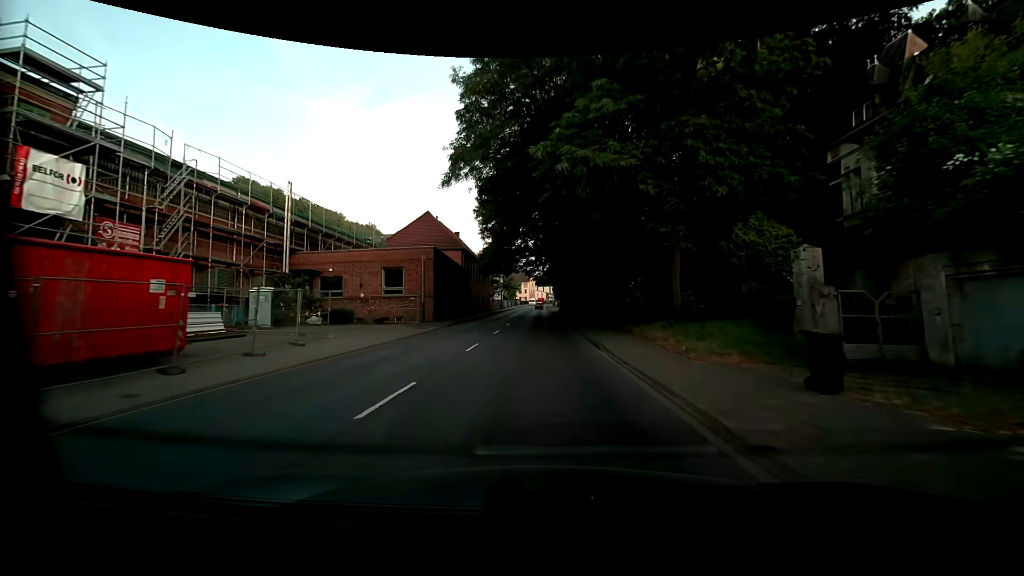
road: primary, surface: asphalt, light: Day
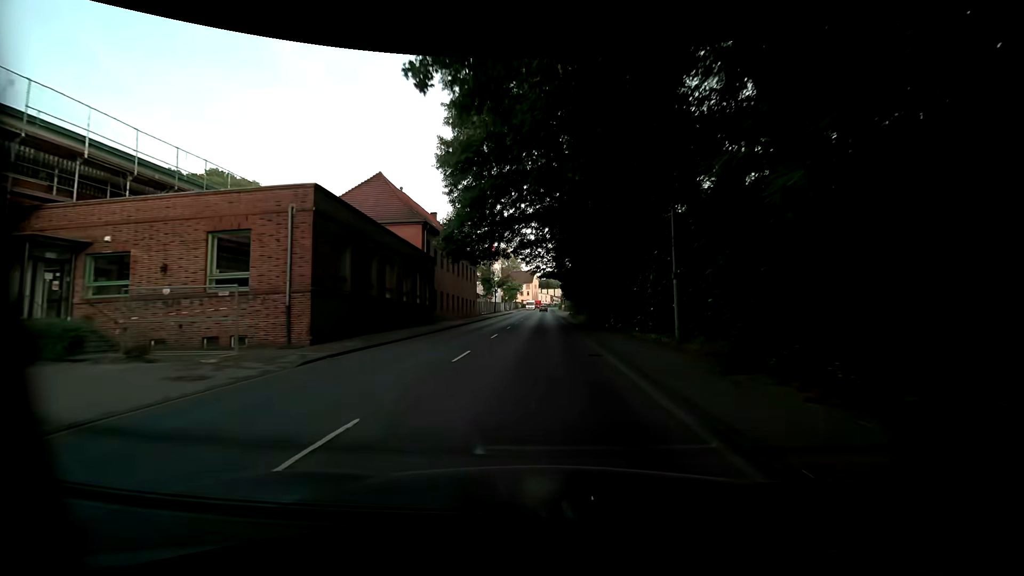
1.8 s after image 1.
(-0.1, +20.7) m; 0°
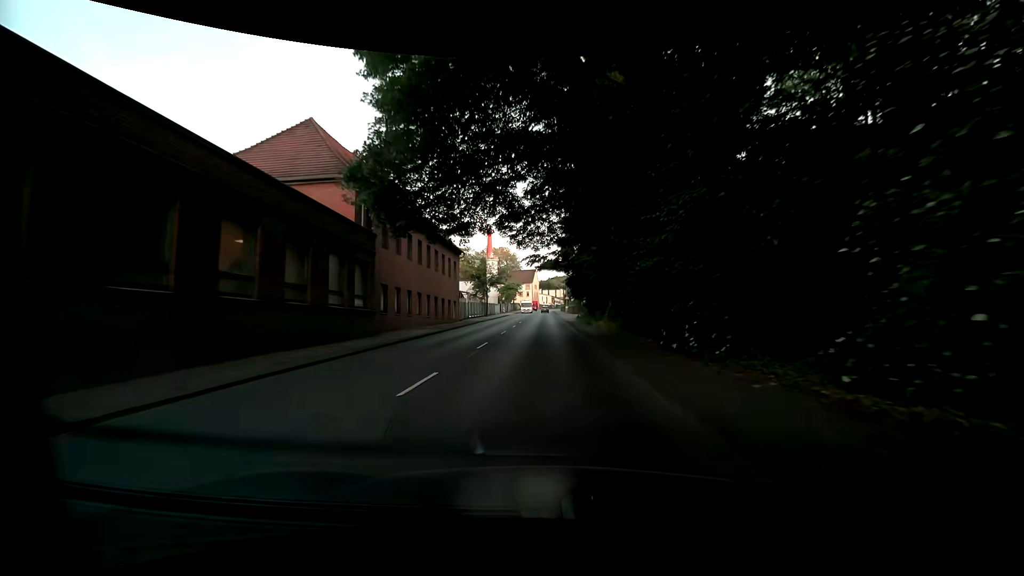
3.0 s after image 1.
(0.0, +13.6) m; 0°
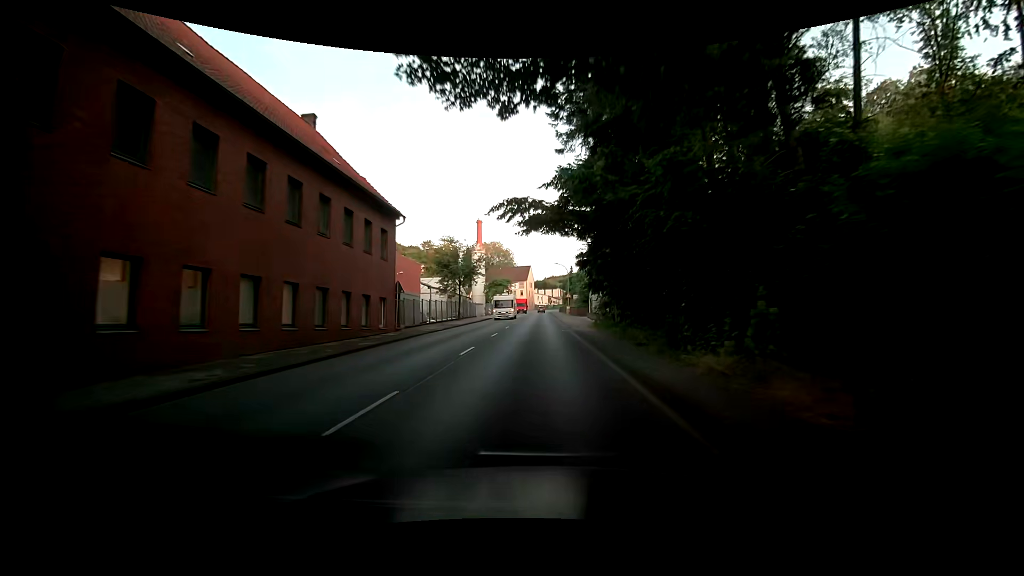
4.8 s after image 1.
(-0.1, +20.1) m; +1°
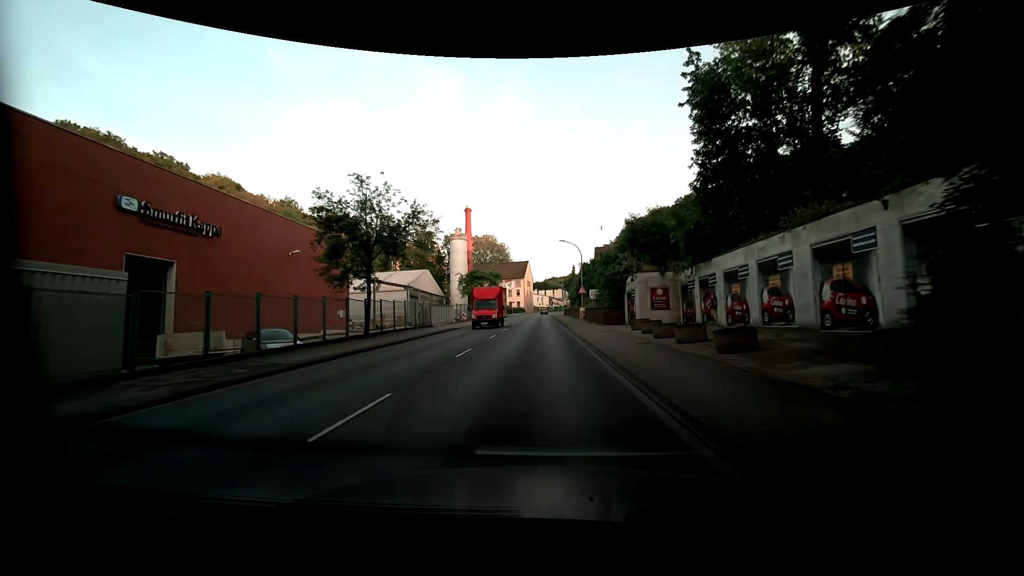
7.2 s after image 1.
(-0.5, +26.9) m; 0°
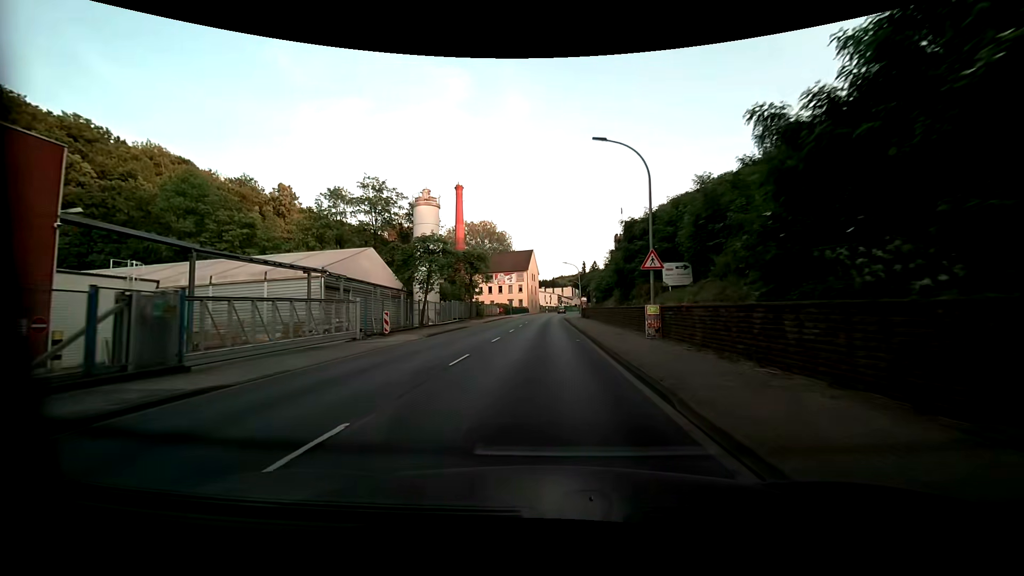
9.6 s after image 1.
(-0.5, +29.1) m; -2°
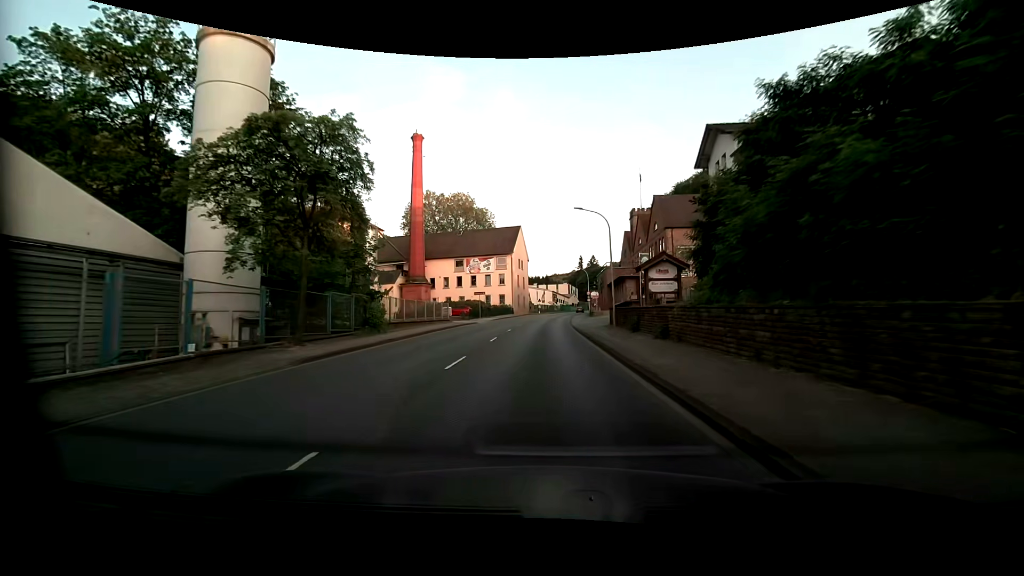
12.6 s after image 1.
(+0.5, +36.7) m; +2°
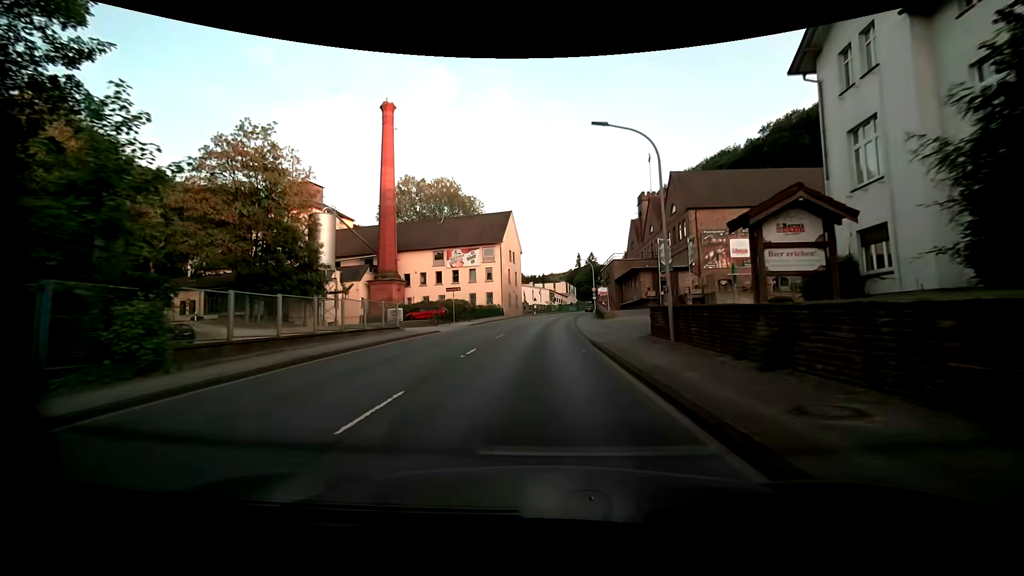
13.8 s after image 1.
(0.0, +14.4) m; 0°
(0, +10) (0, +20) (0, +30) (0, +40) (+1, +50) (+2, +60) (+3, +70) (+4, +80) (+5, +90) (+6, +100) m
